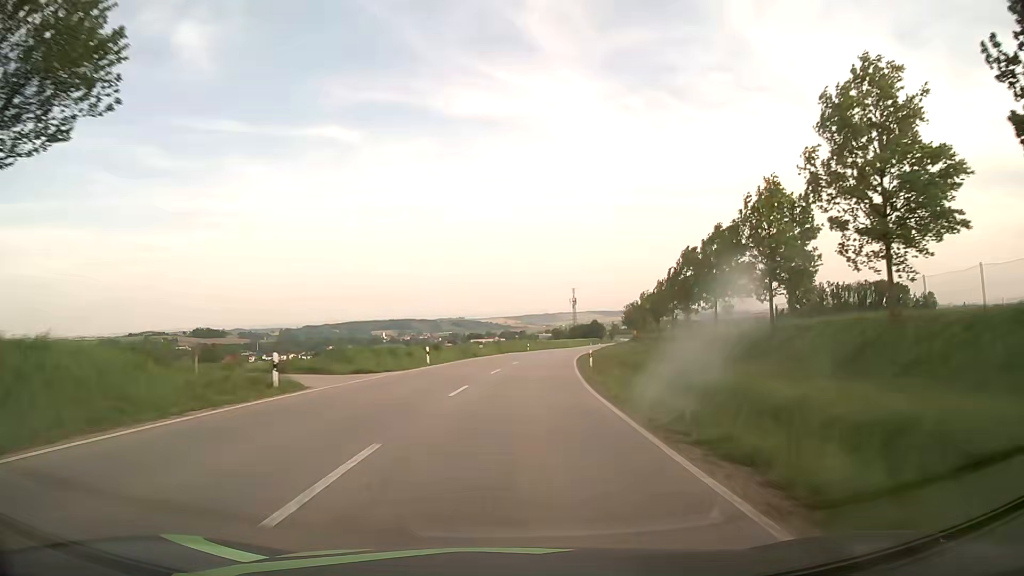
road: secondary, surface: asphalt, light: Day
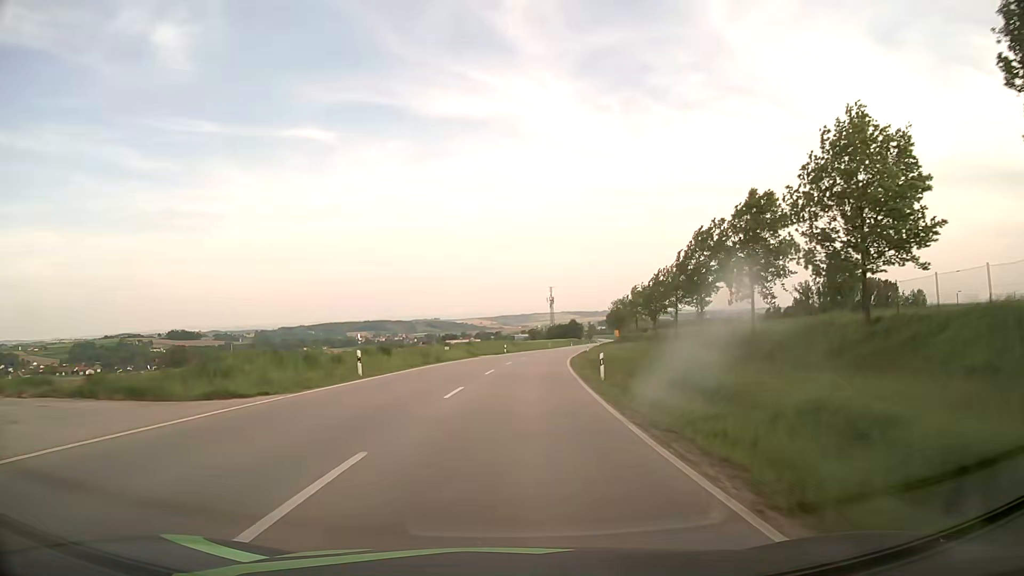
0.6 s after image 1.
(+0.3, +12.5) m; +2°
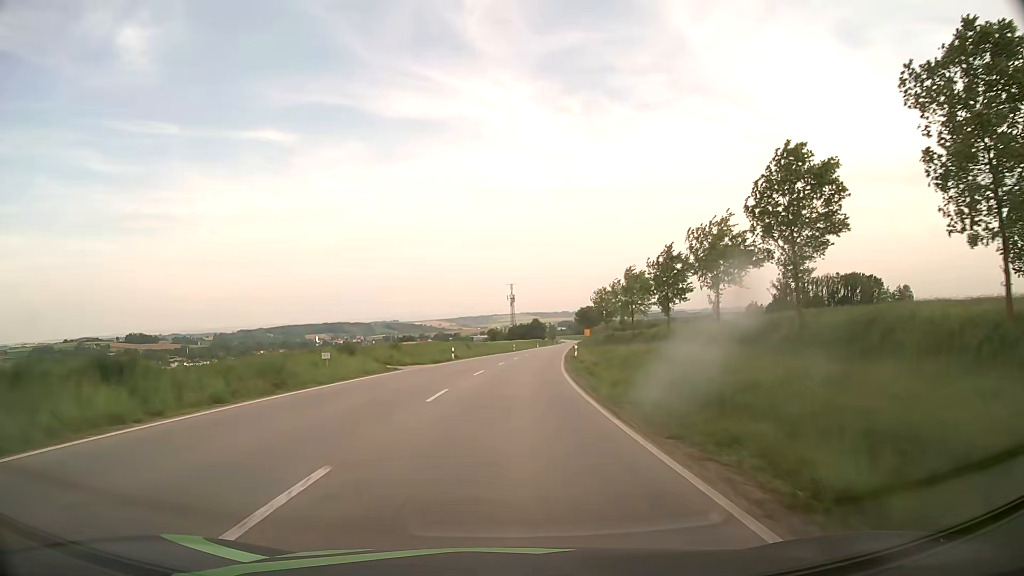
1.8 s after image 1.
(+0.8, +25.0) m; +4°
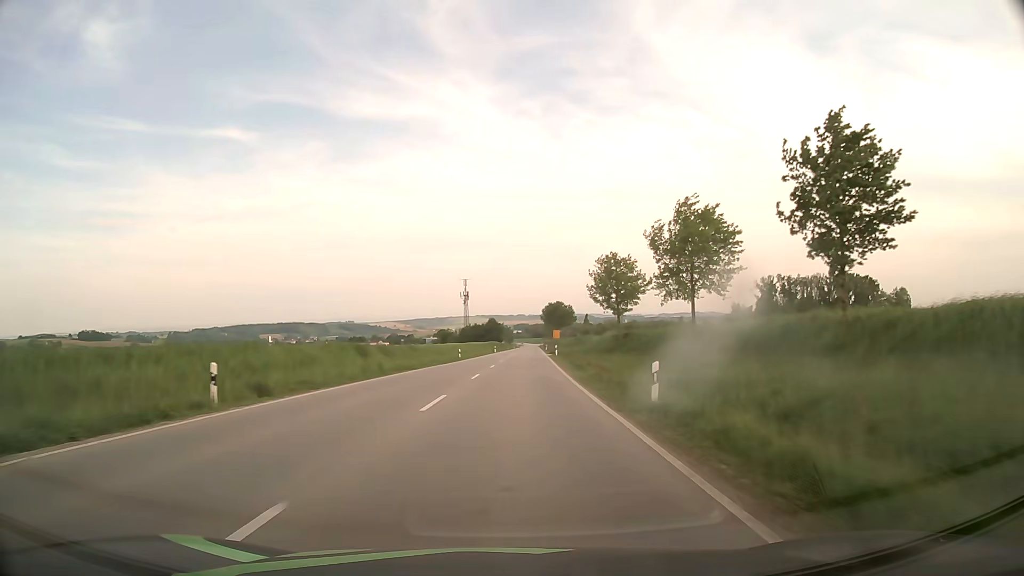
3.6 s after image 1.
(+1.3, +37.4) m; +4°
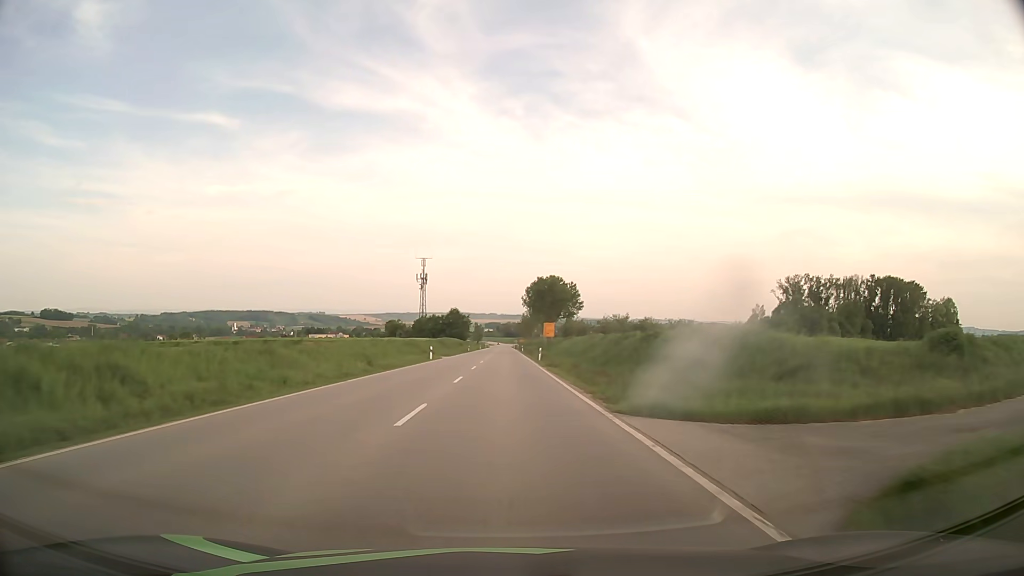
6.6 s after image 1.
(+2.0, +62.5) m; +3°
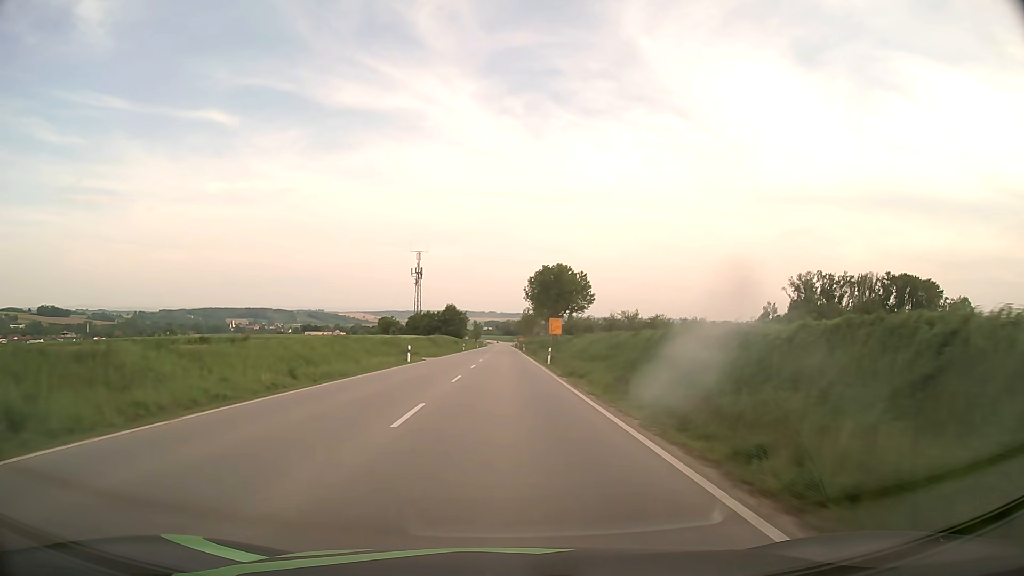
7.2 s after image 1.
(0.0, +12.5) m; 0°
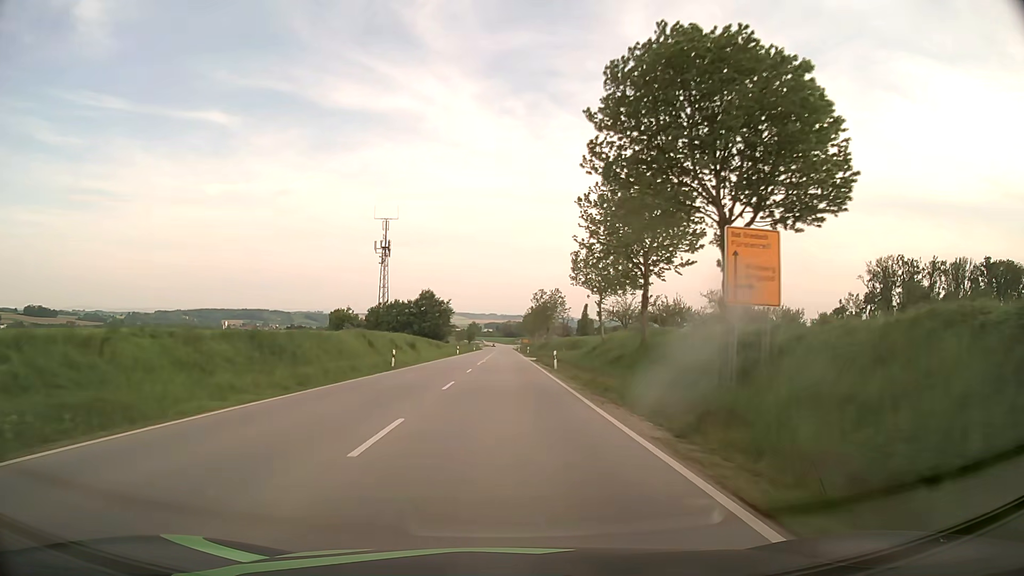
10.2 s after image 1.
(0.0, +62.6) m; 0°
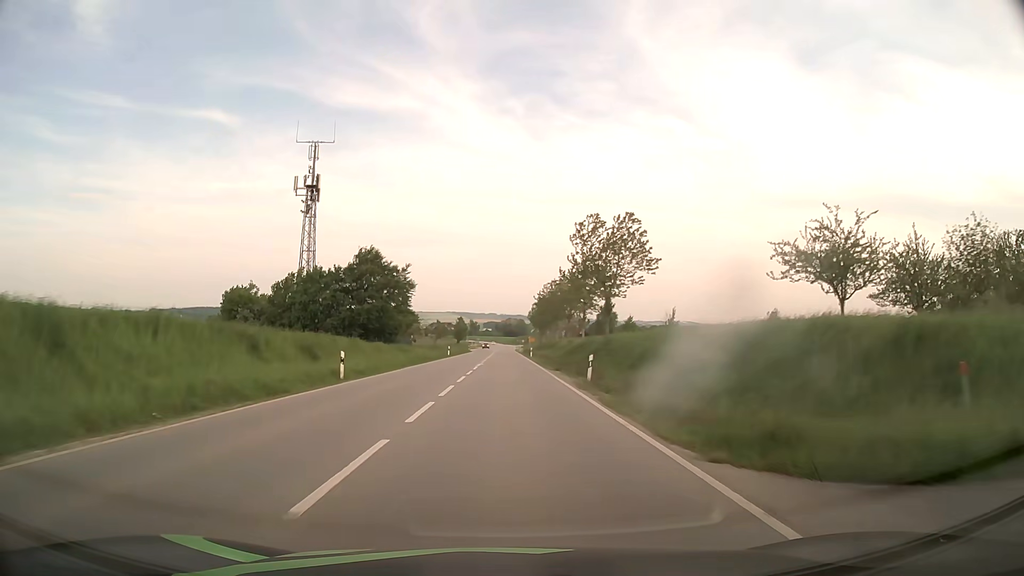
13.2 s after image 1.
(-0.1, +62.7) m; 0°
(0, +10) (0, +20) (0, +30) (0, +40) (0, +50) (0, +60) (0, +70) (0, +80) (0, +90) (0, +100) m
